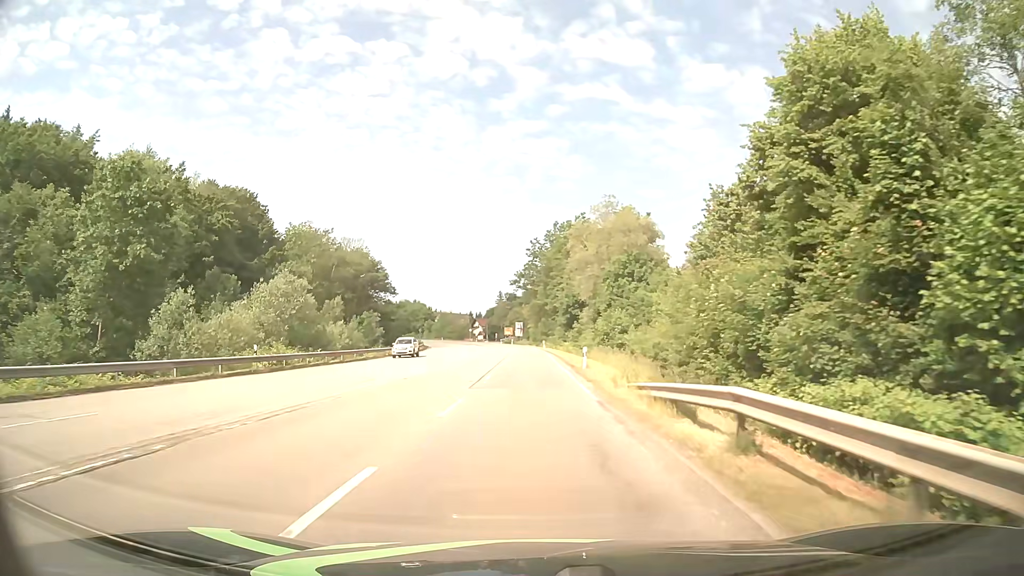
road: secondary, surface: asphalt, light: Day
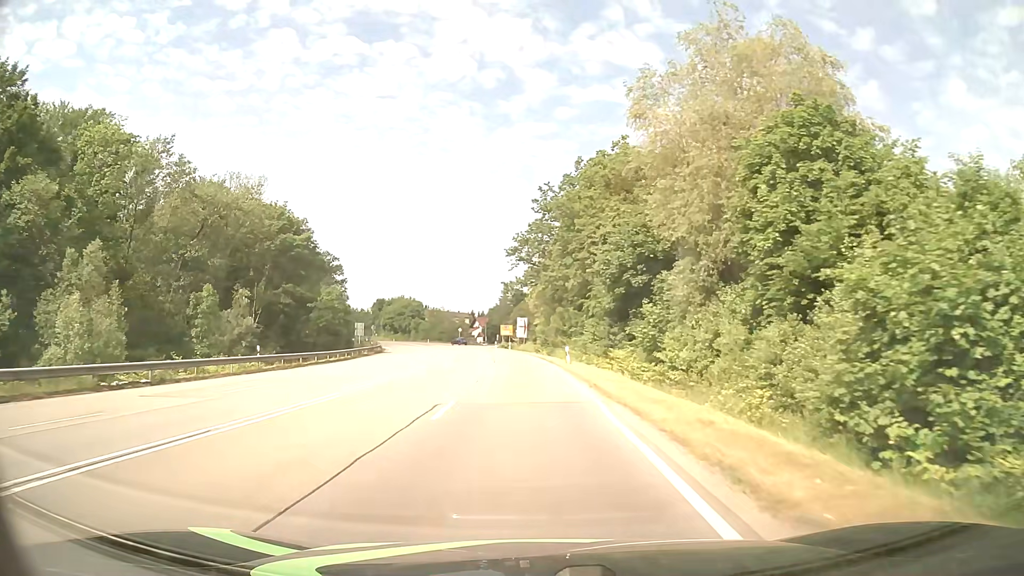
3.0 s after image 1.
(+0.1, +45.2) m; 0°
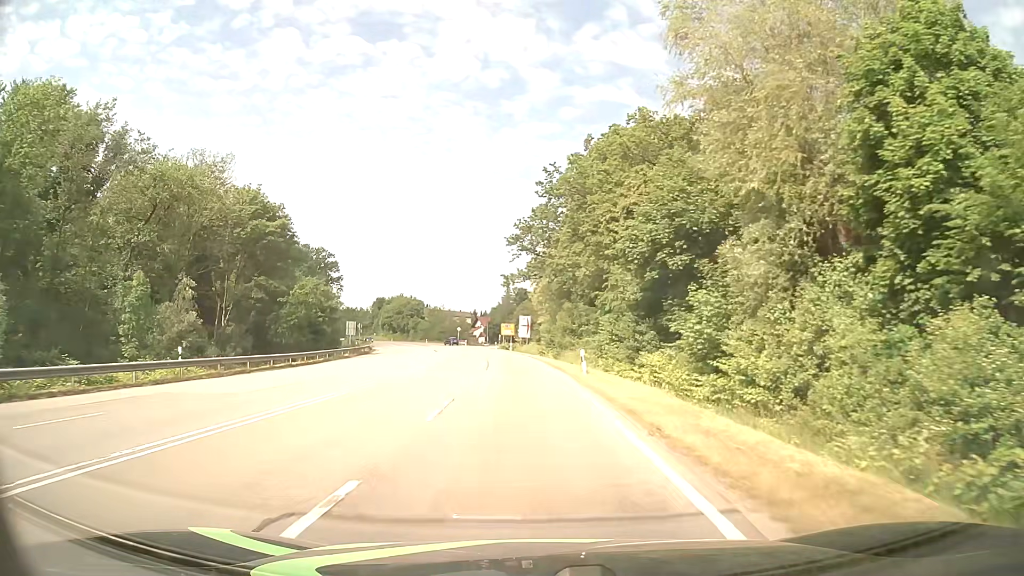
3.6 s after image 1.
(0.0, +9.0) m; 0°
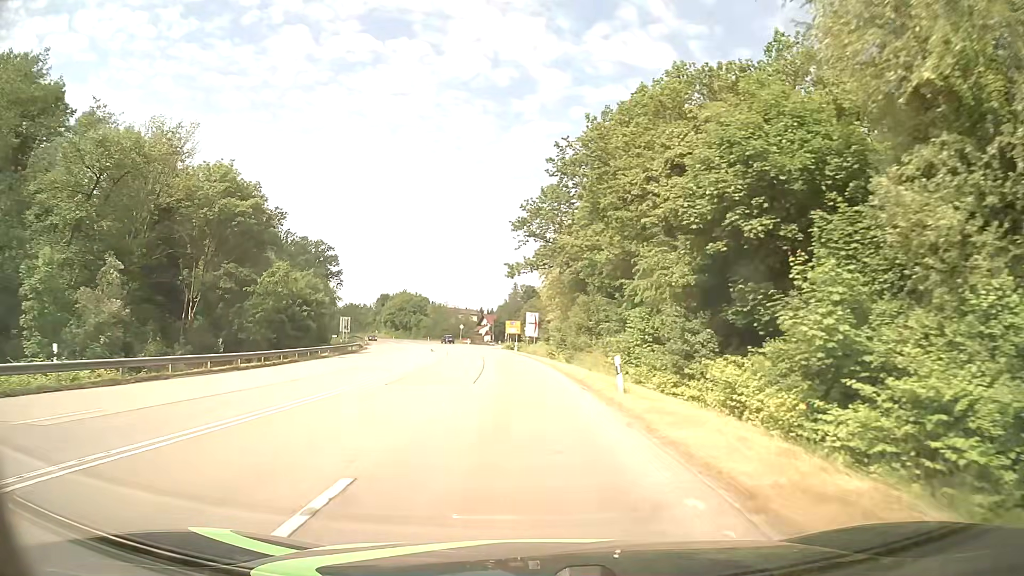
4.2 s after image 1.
(-0.1, +8.9) m; 0°
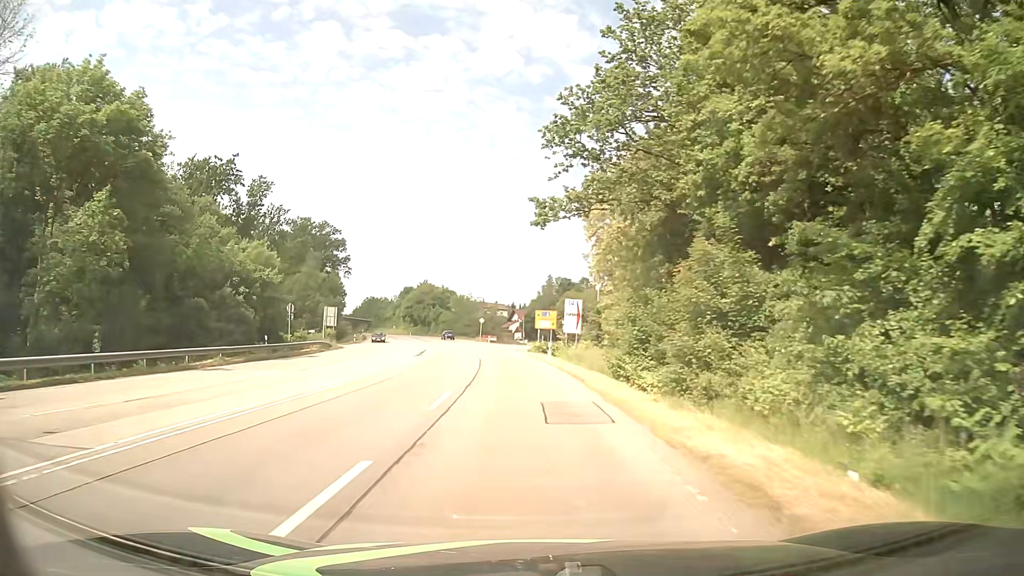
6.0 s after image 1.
(-0.7, +26.1) m; -3°
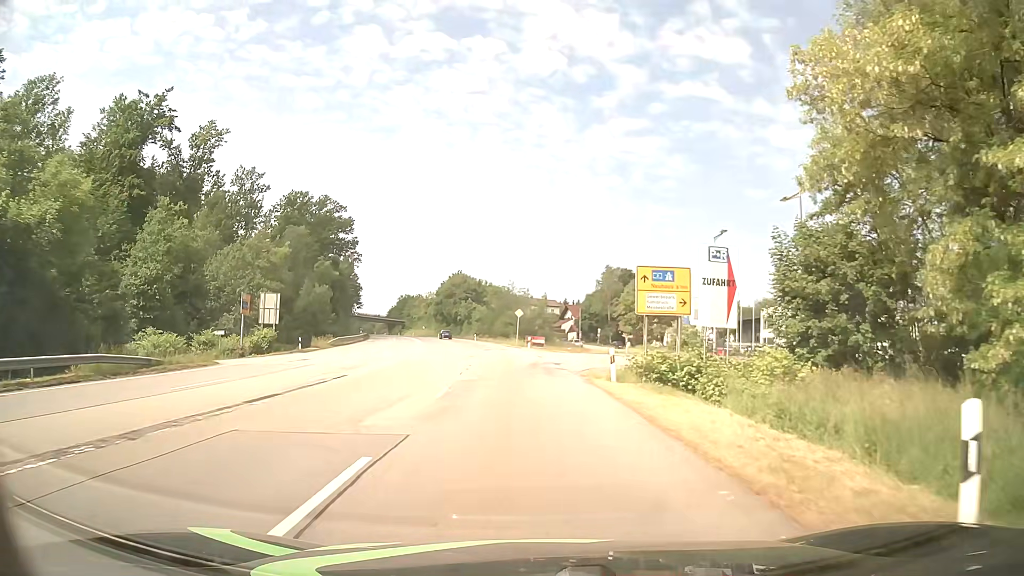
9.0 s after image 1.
(-1.6, +36.0) m; -5°
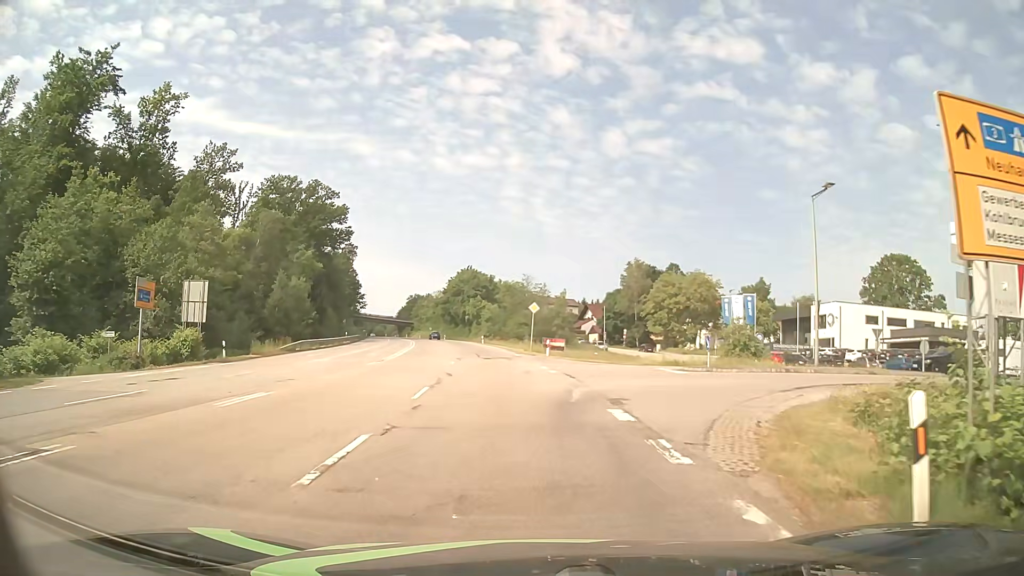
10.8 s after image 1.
(-0.1, +15.6) m; -1°
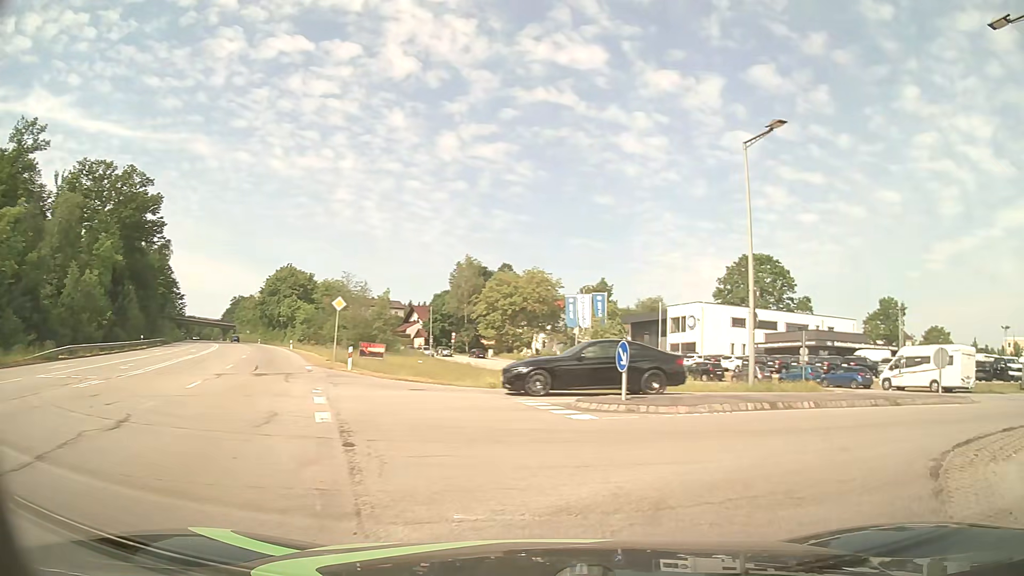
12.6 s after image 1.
(+0.8, +11.5) m; +15°
